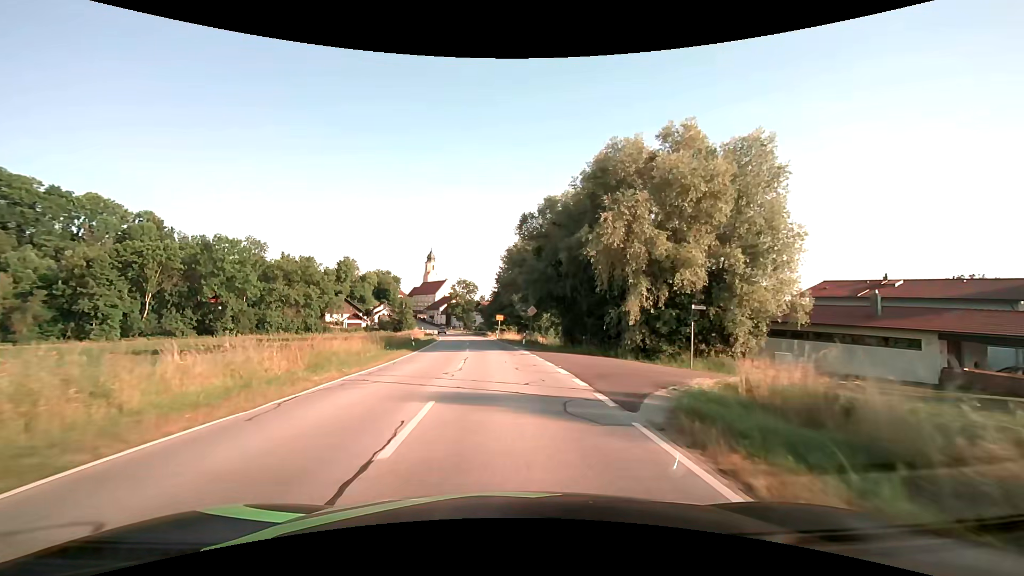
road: secondary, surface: asphalt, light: Day
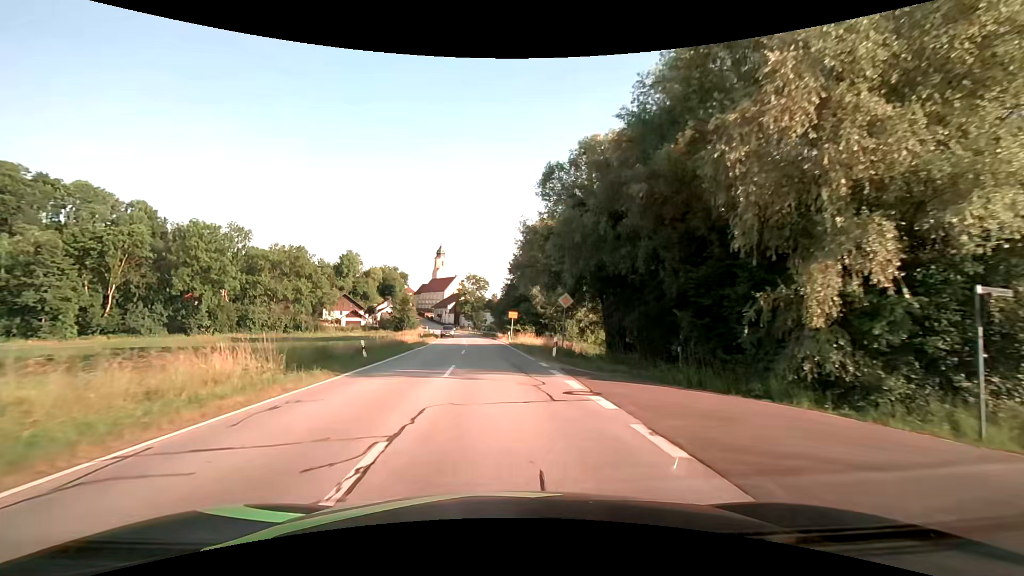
(-0.2, +15.4) m; -1°
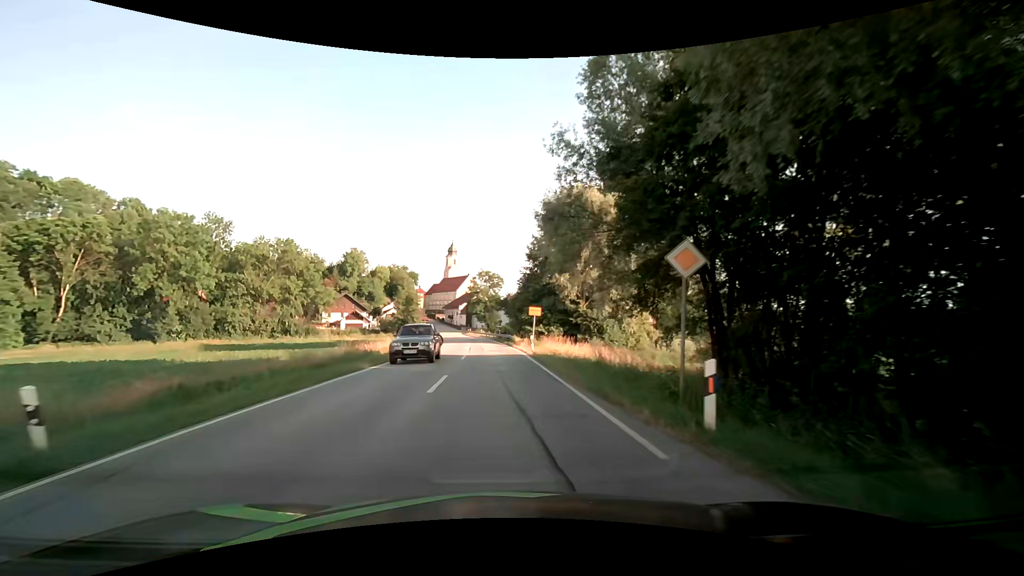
(-0.2, +15.3) m; -2°
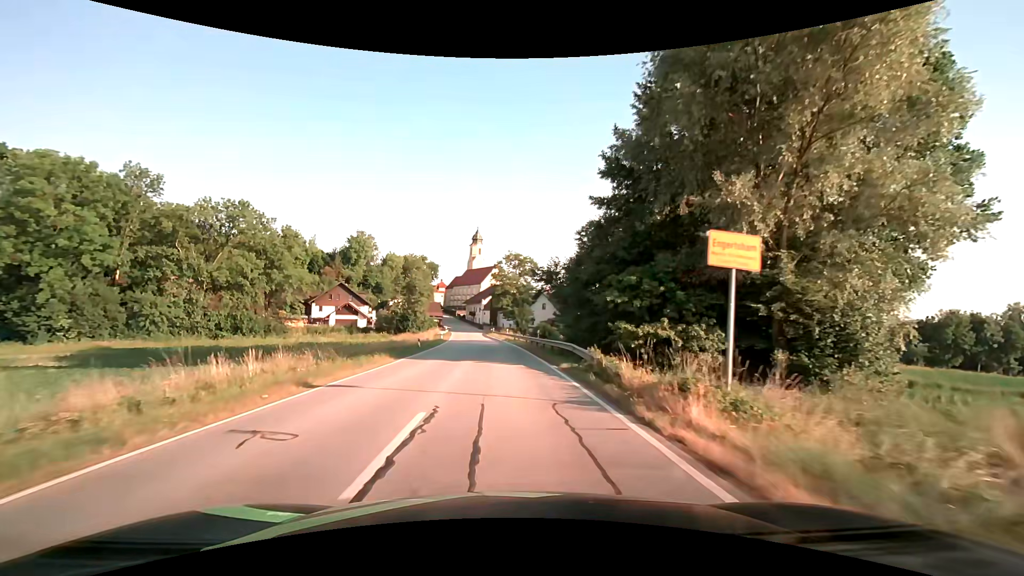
(-1.1, +30.5) m; -3°
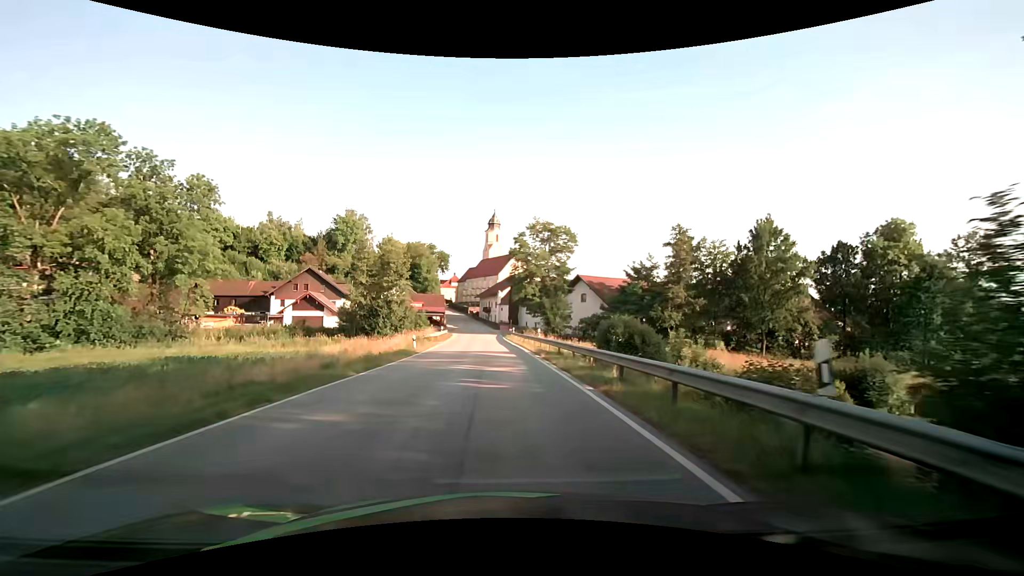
(-0.7, +30.6) m; -2°
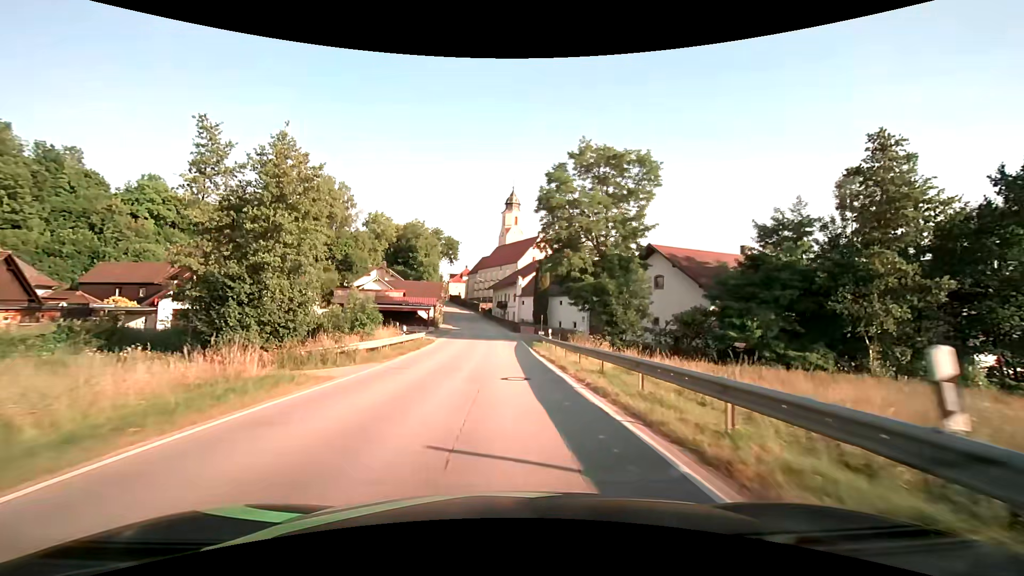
(-0.7, +30.6) m; -2°
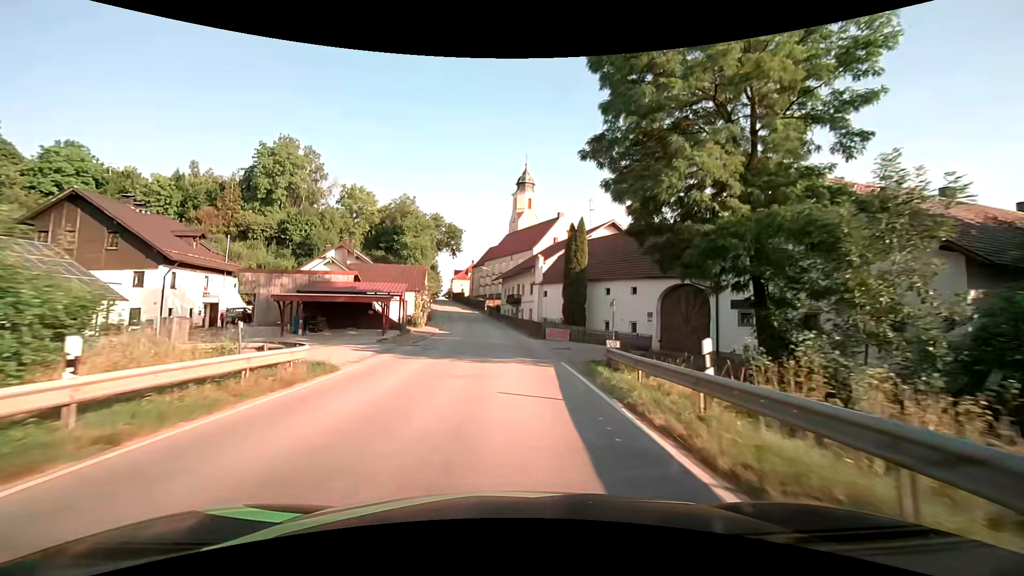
(-0.2, +22.9) m; -1°
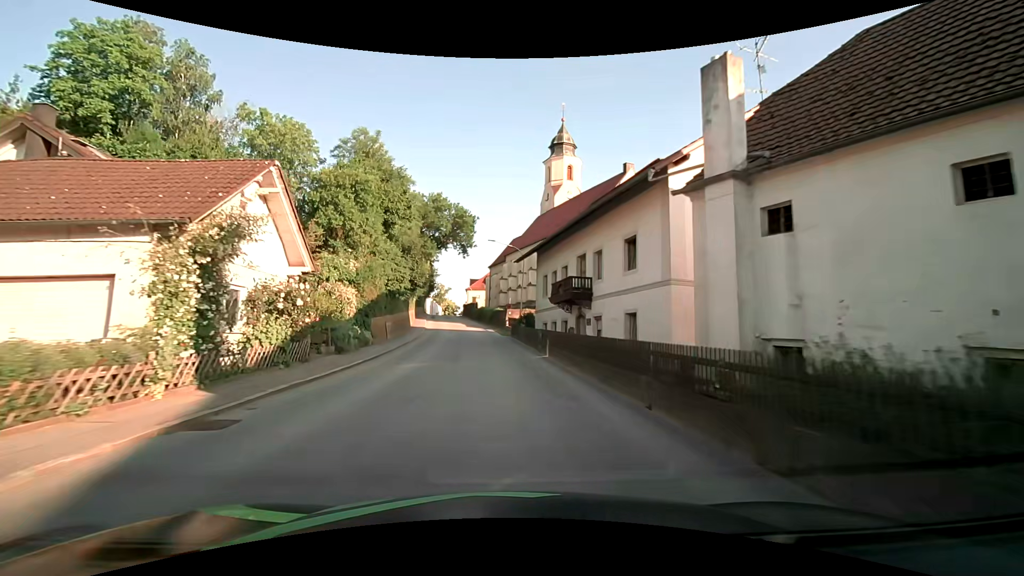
(-0.9, +37.5) m; -4°
(0, +10) (-1, +20) (-1, +30) (-2, +40) (-3, +50) (-5, +60) (-6, +70) (-8, +79) (-10, +89) (-11, +99) m
